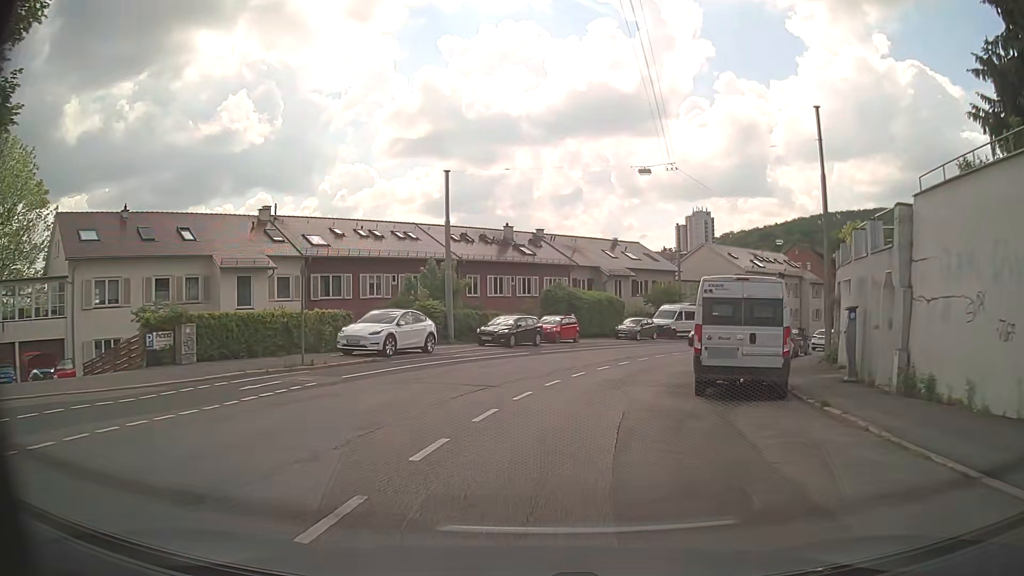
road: secondary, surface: asphalt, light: Day
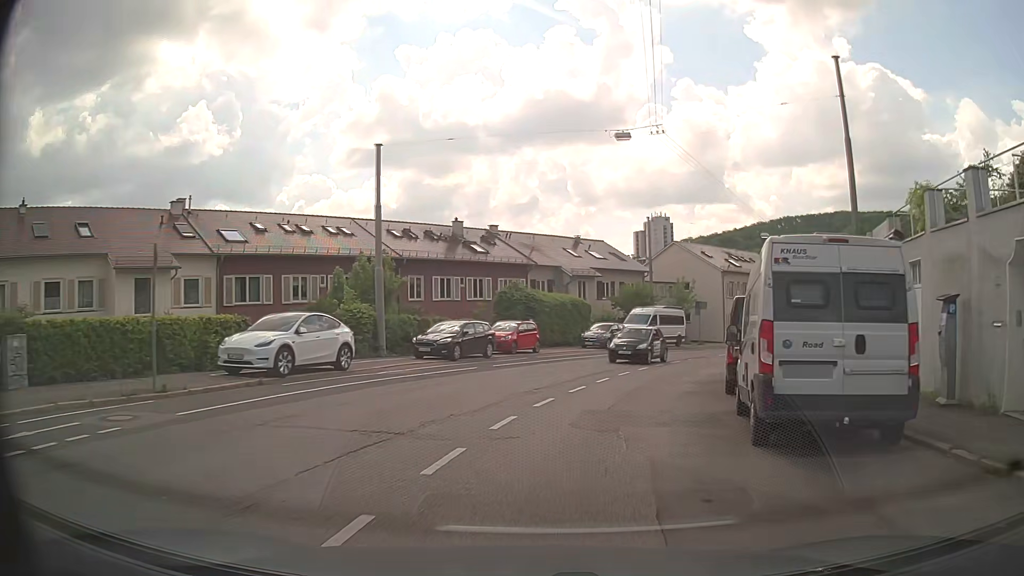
(+0.2, +6.4) m; +3°
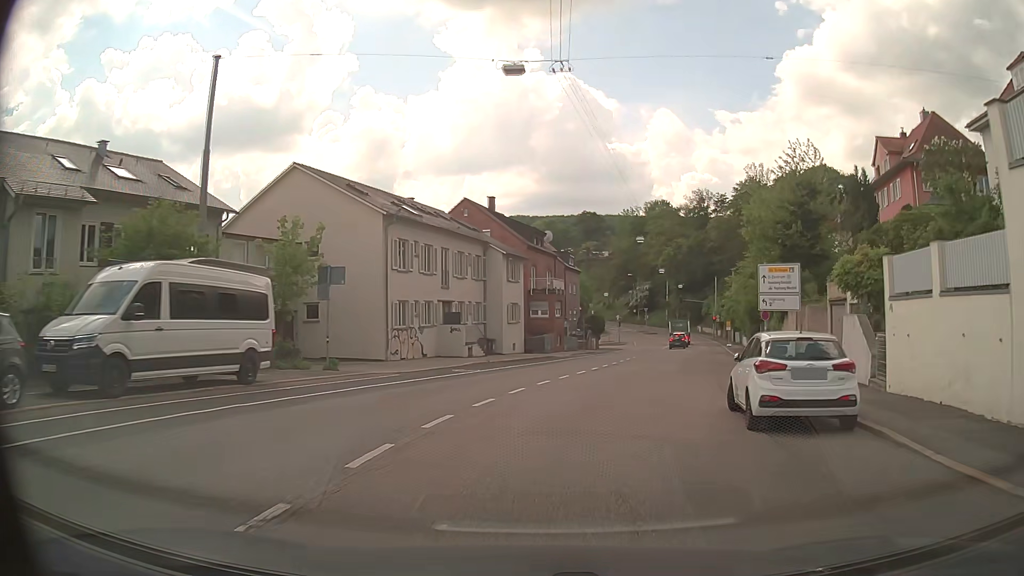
(+8.4, +30.5) m; +29°
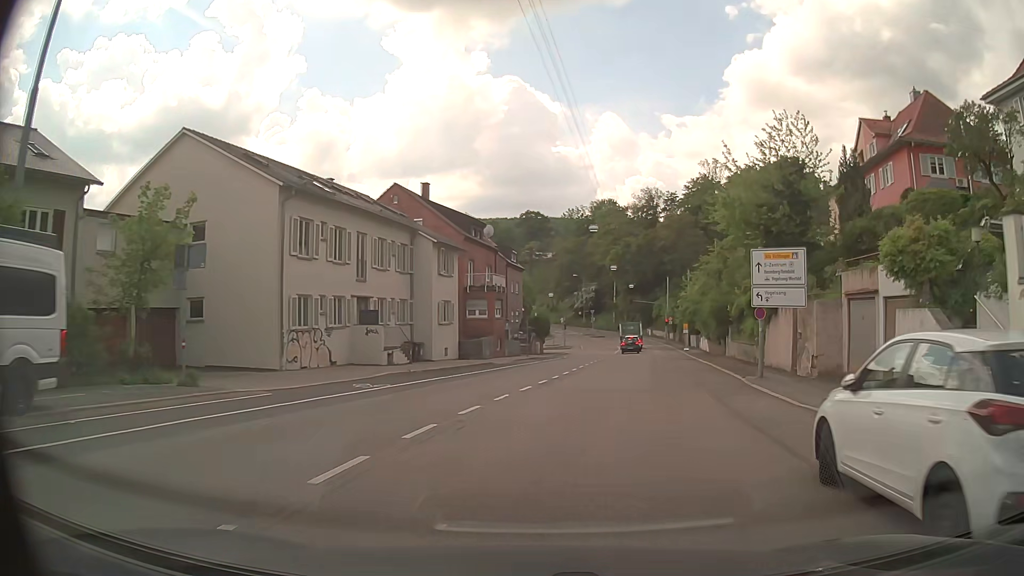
(+0.2, +6.4) m; +5°
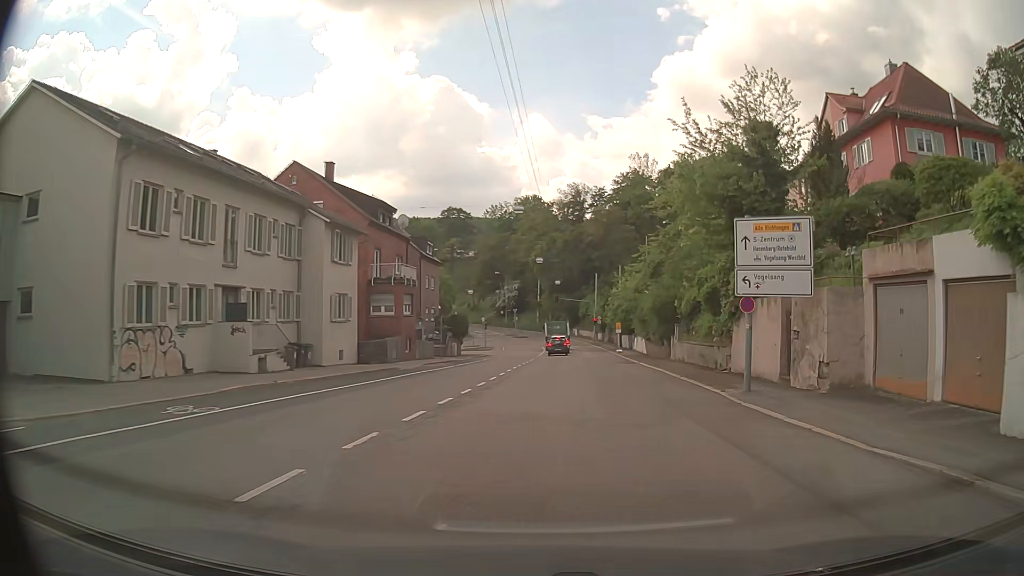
(+0.3, +6.4) m; +7°
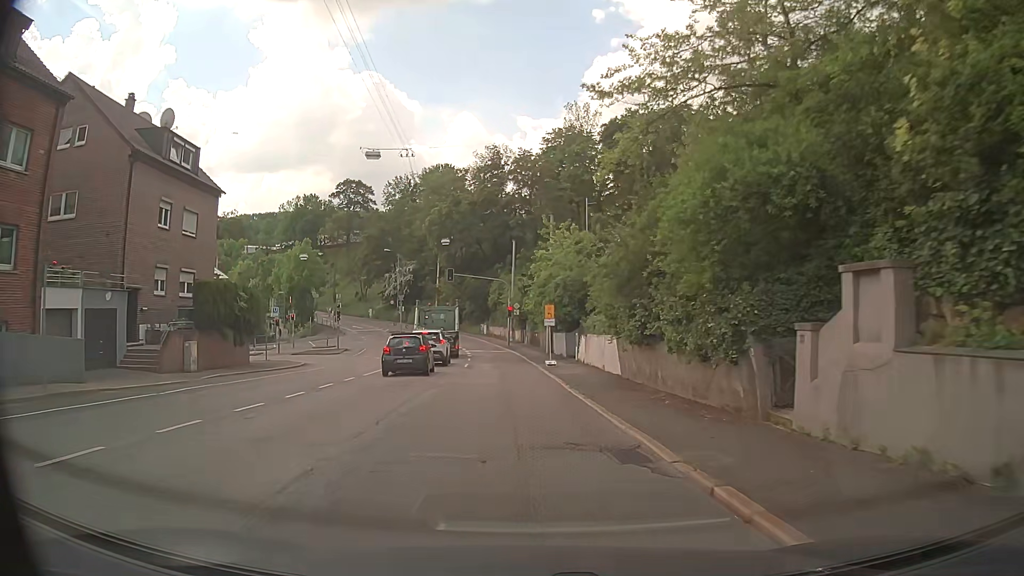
(+3.8, +32.0) m; +7°
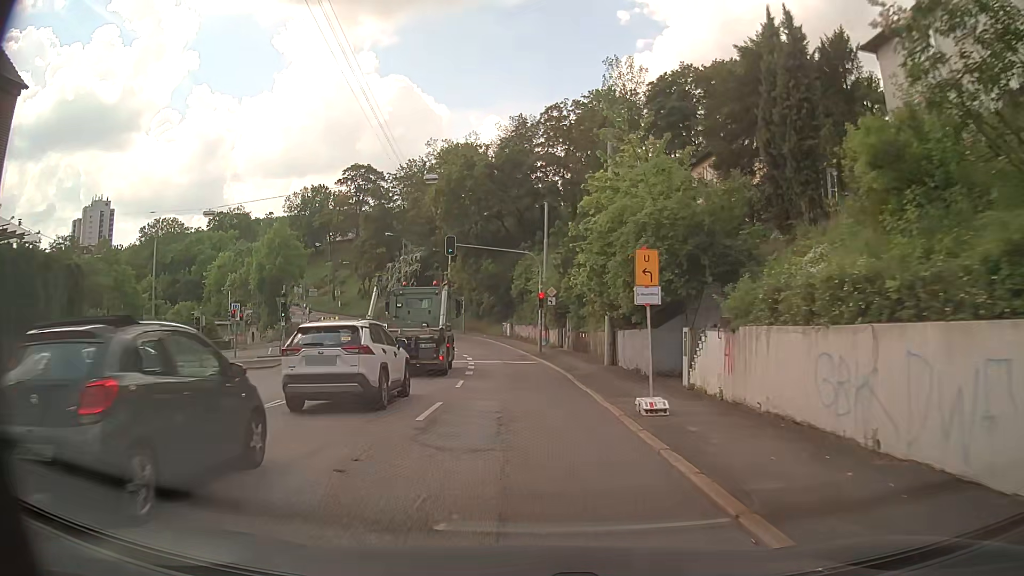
(-0.7, +19.2) m; -4°
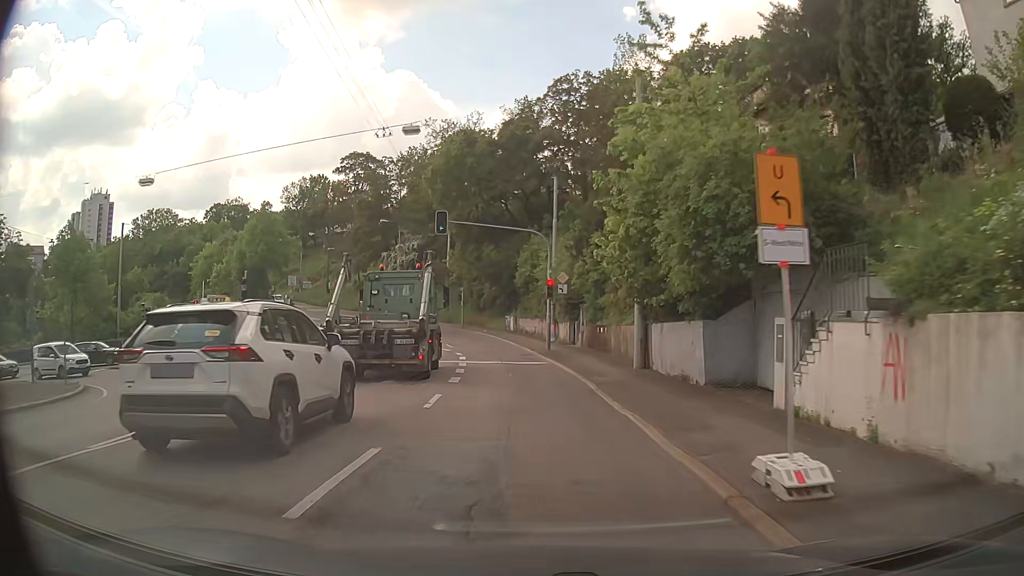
(0.0, +6.0) m; 0°
